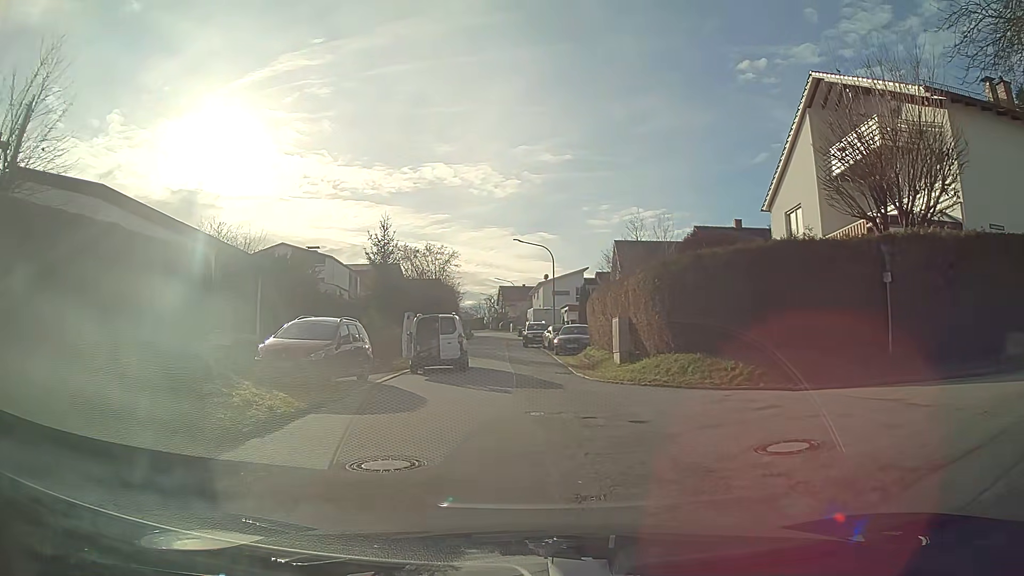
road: residential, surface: asphalt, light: Day
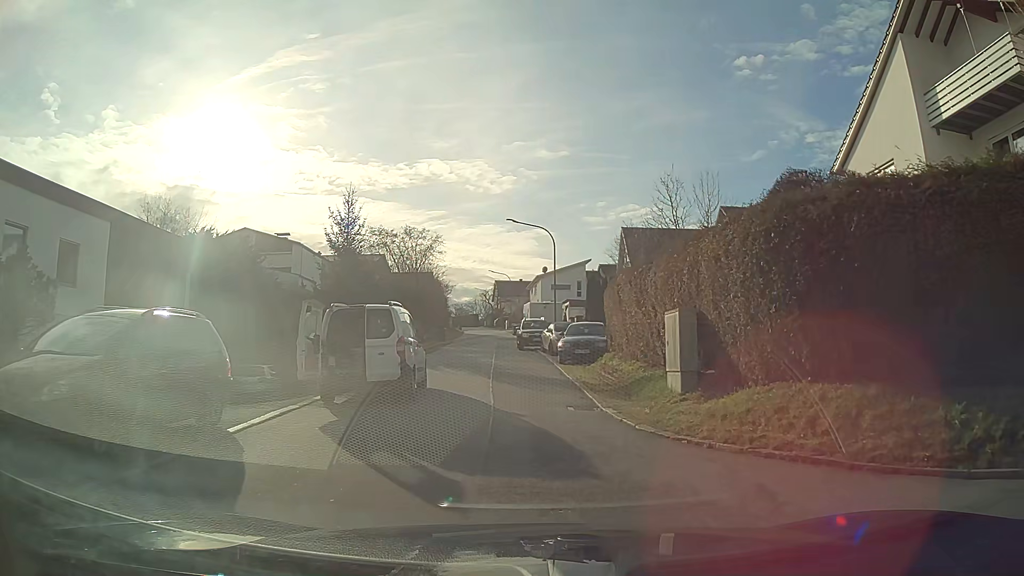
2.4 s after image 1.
(0.0, +8.4) m; 0°
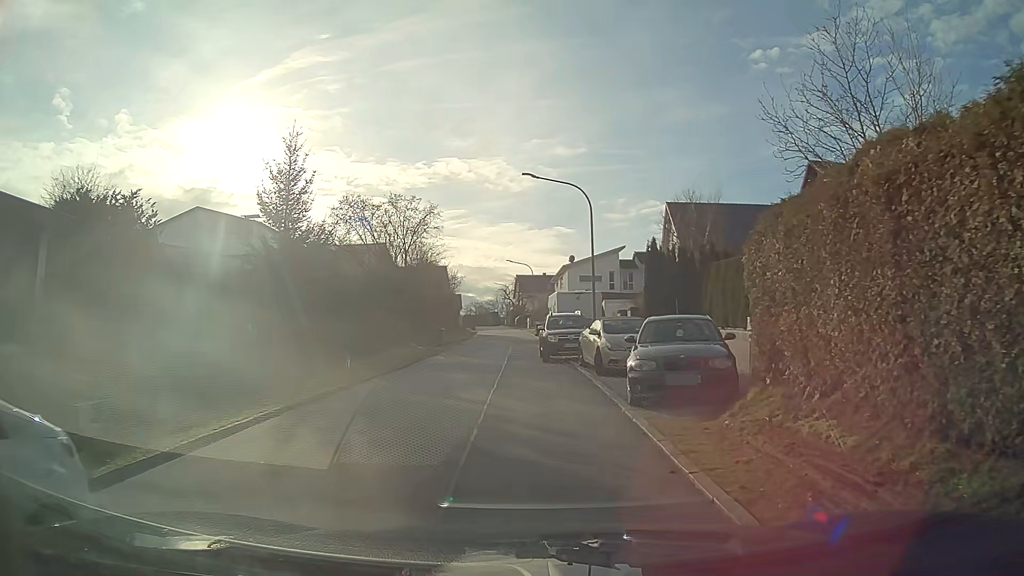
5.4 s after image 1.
(-0.3, +12.4) m; -3°
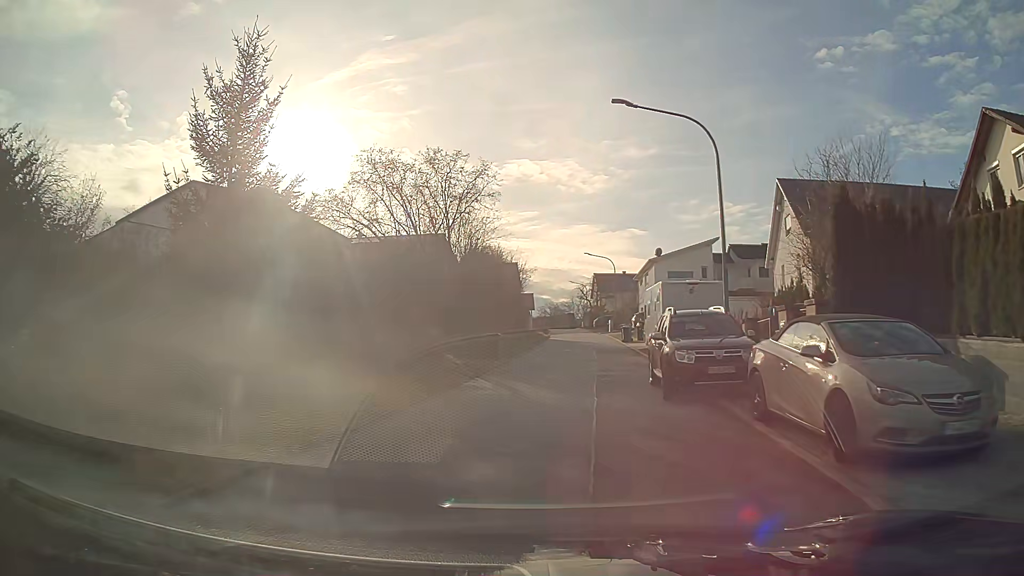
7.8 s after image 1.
(-0.5, +10.3) m; -6°
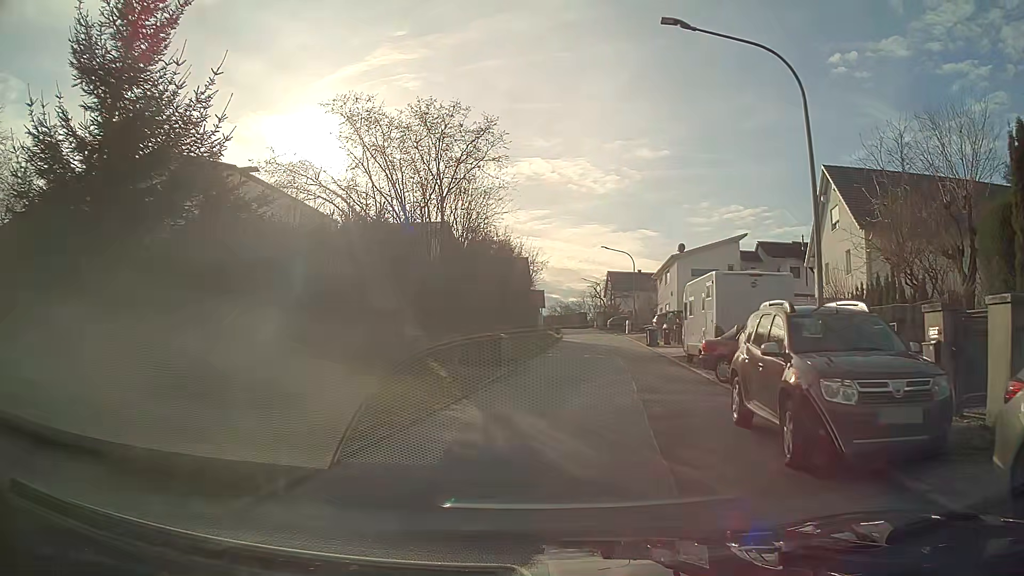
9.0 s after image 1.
(-0.1, +5.7) m; -1°
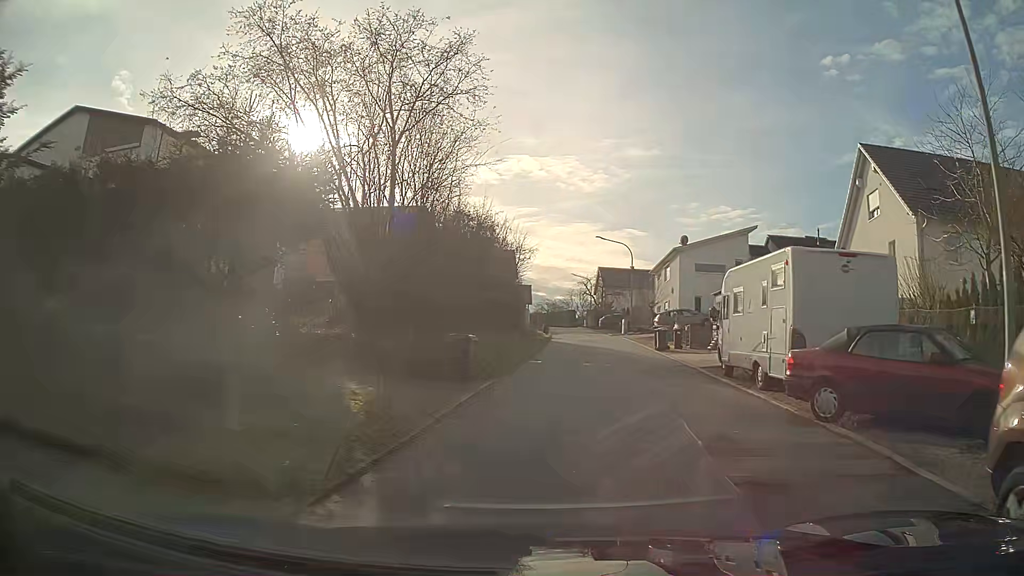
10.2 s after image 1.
(+0.1, +6.3) m; +2°
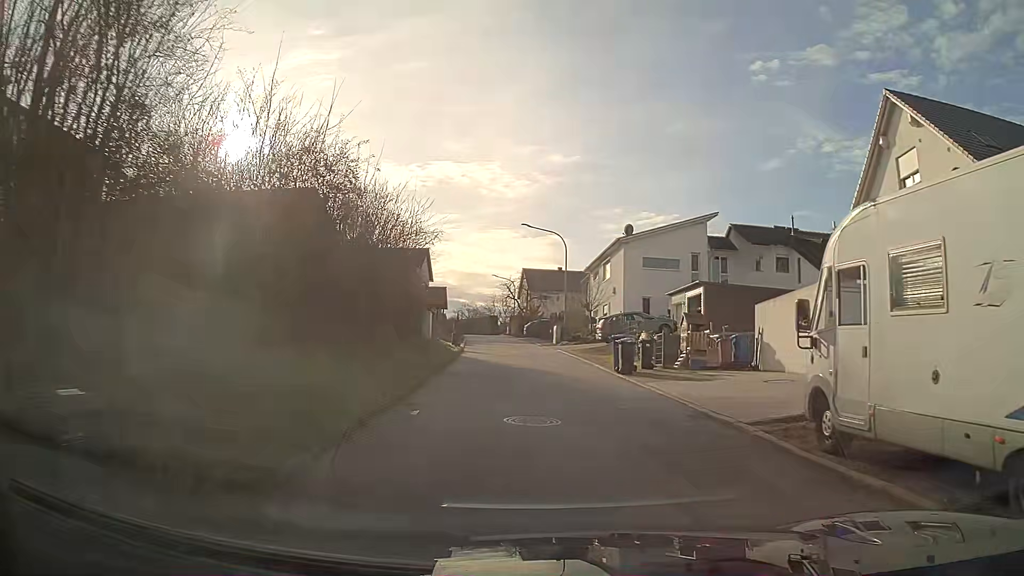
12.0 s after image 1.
(+0.6, +10.3) m; +6°
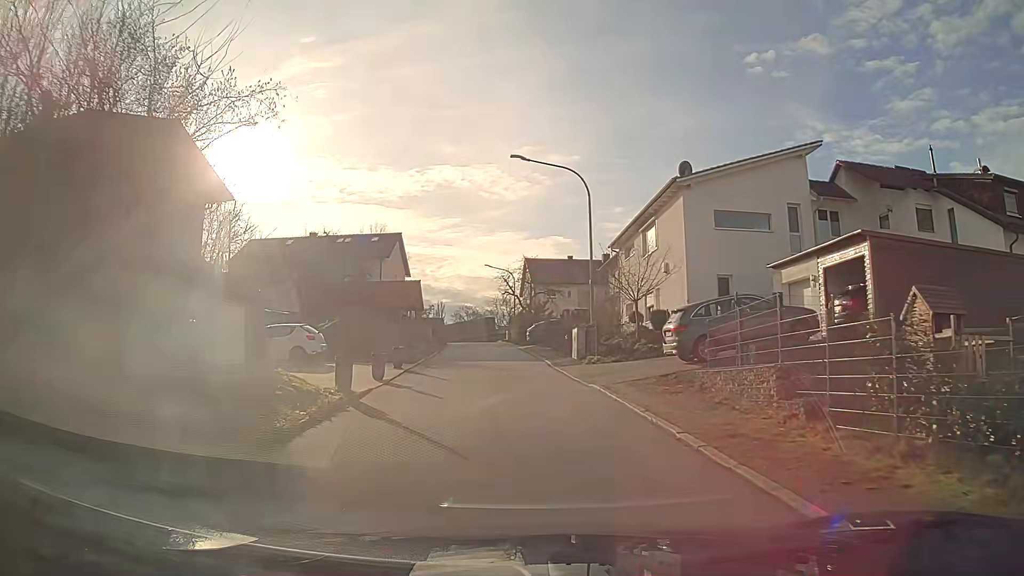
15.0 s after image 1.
(0.0, +18.7) m; -1°
(0, +10) (-1, +20) (-1, +30) (-2, +40) (-3, +50) (-5, +60) (-7, +70) (-9, +79) (-13, +88) (-17, +98) m
